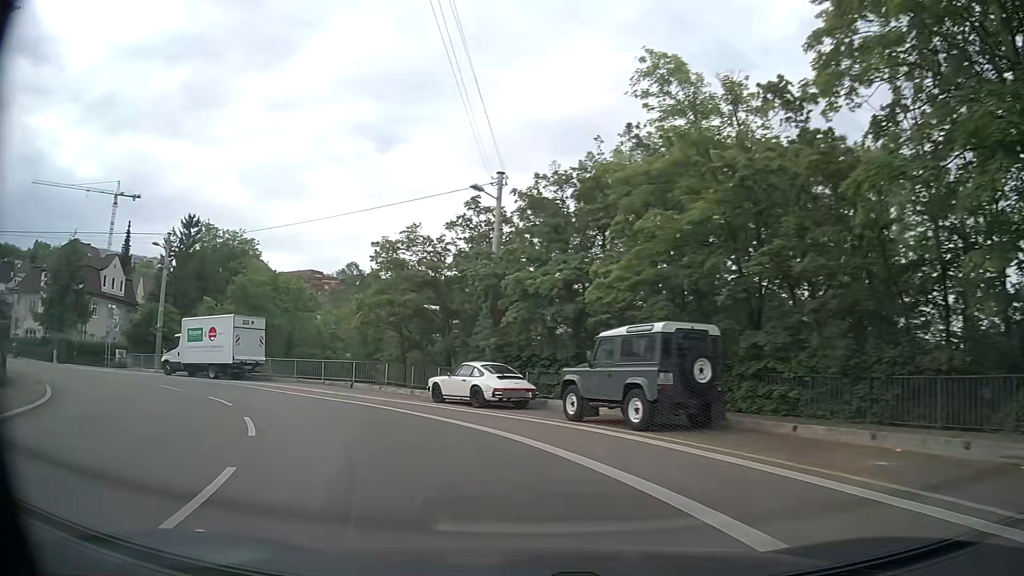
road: secondary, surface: asphalt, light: Day
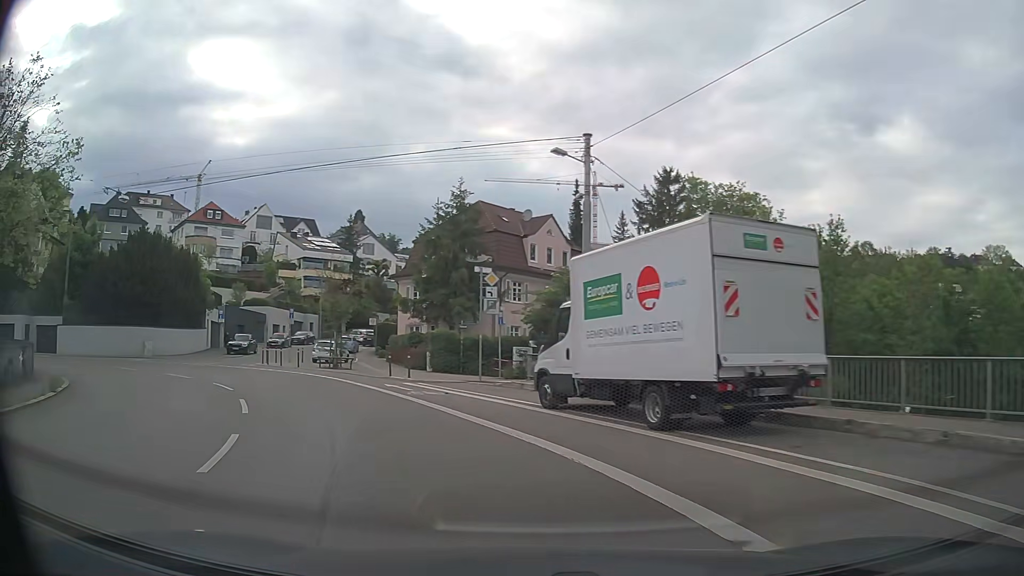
(-8.3, +21.3) m; -44°
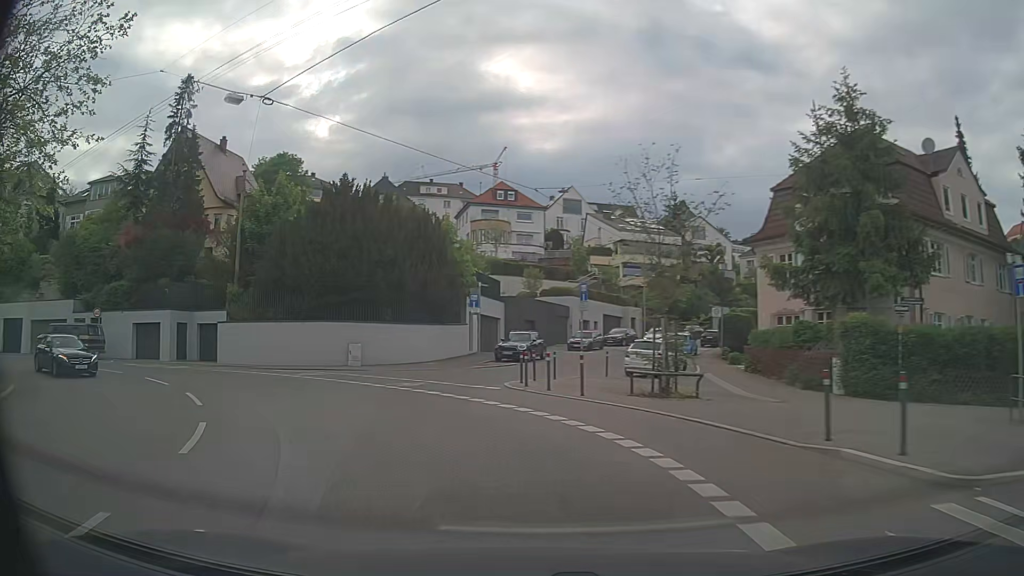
(-4.4, +17.5) m; -28°
(-2, +10) (-7, +18) (-14, +25) (-24, +28) (-34, +28) (-44, +28) (-54, +28) (-64, +27) (-74, +27) (-84, +26) m
